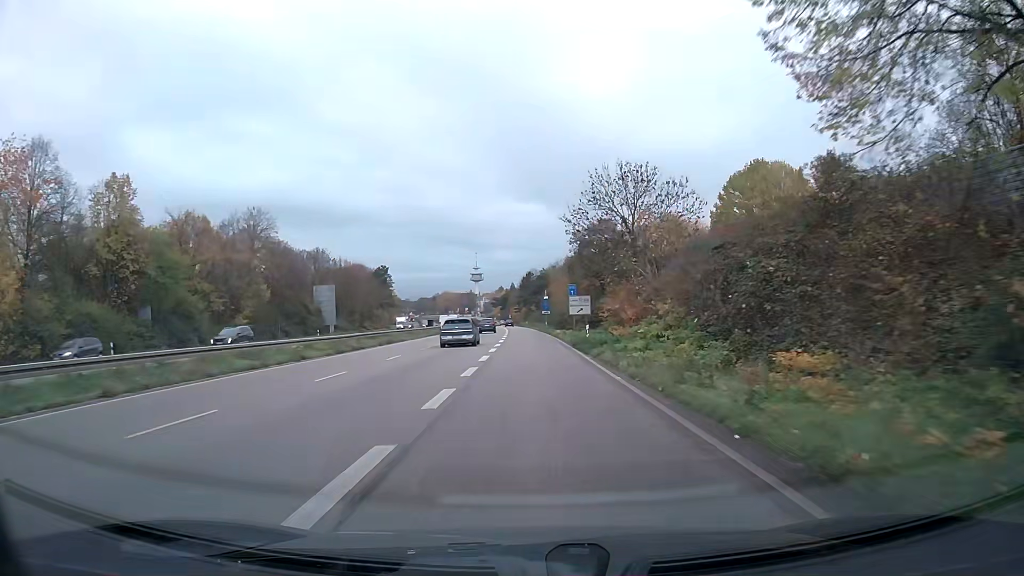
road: trunk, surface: asphalt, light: Day
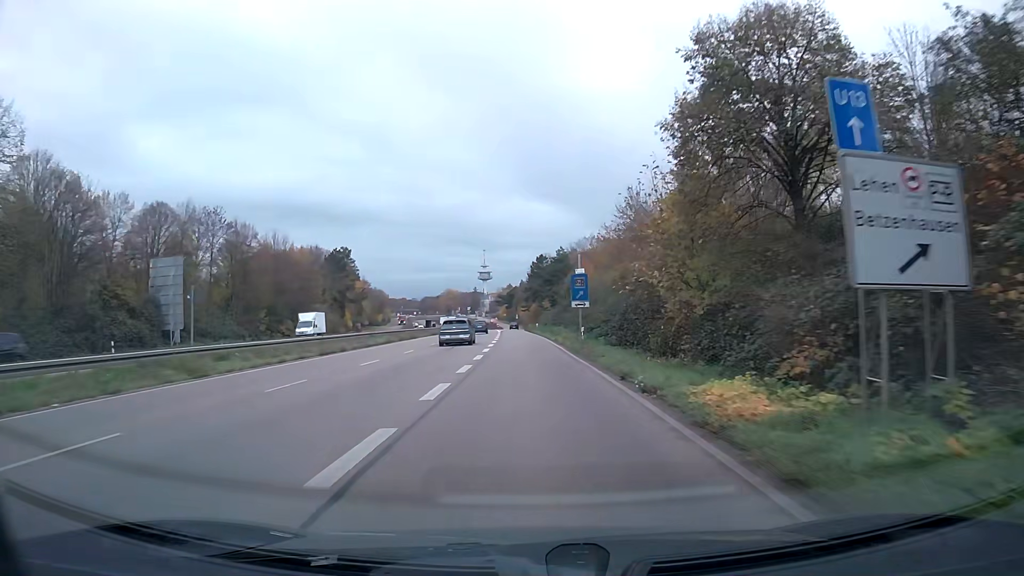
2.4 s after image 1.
(-0.2, +48.0) m; -1°
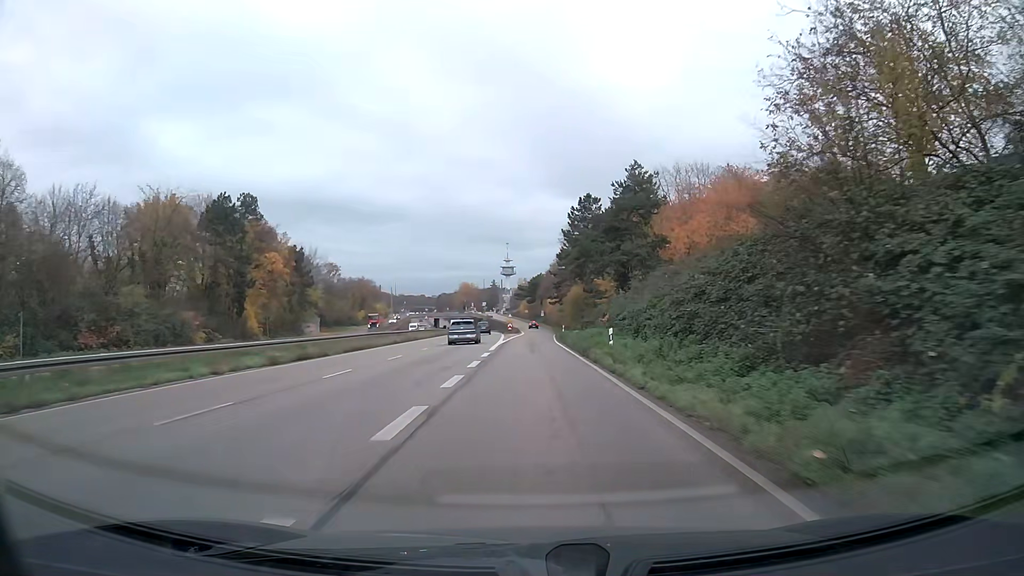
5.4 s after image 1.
(-1.1, +59.1) m; -2°
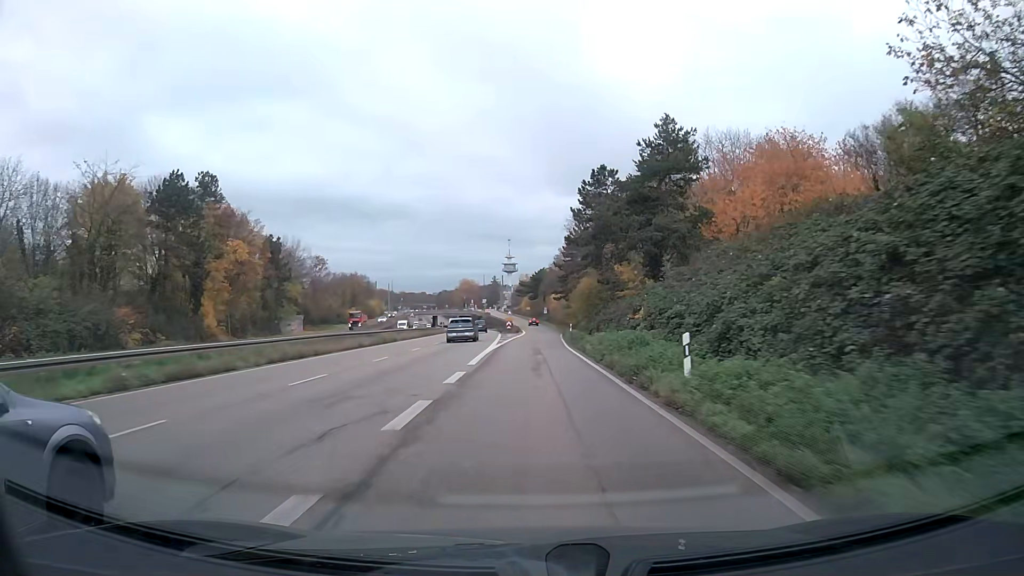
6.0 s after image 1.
(0.0, +11.6) m; 0°
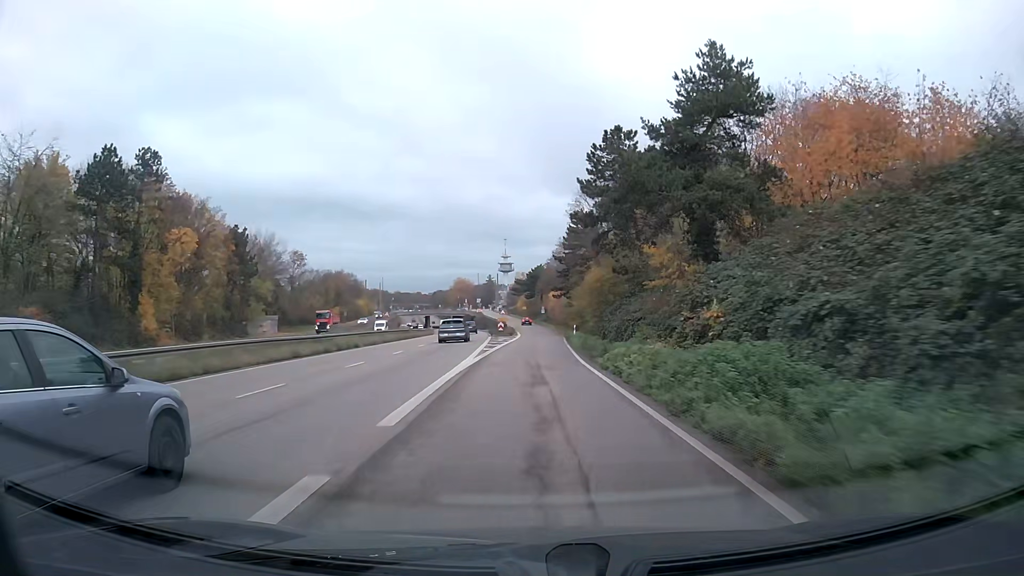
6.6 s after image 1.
(0.0, +11.6) m; 0°
